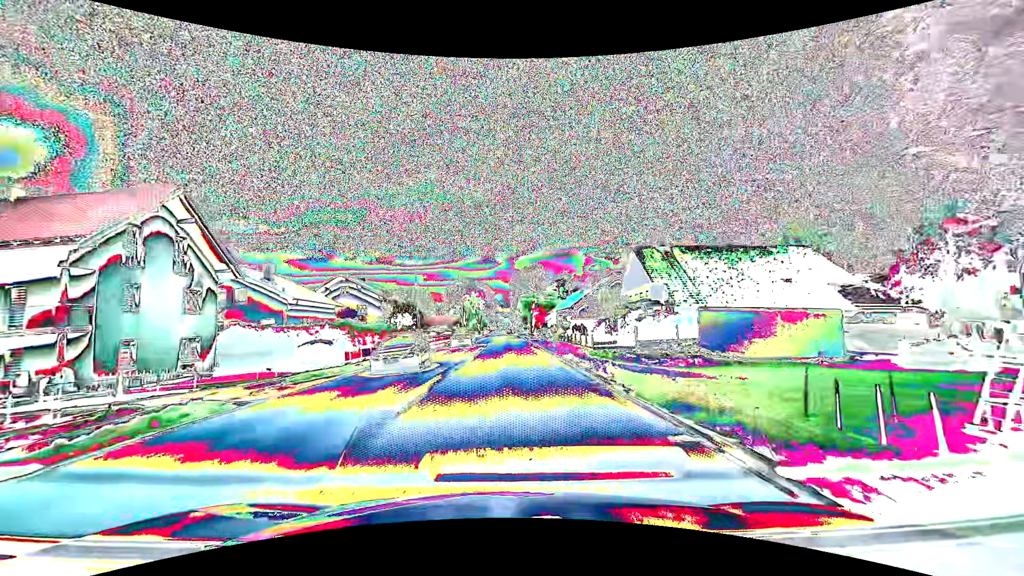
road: primary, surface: asphalt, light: Day
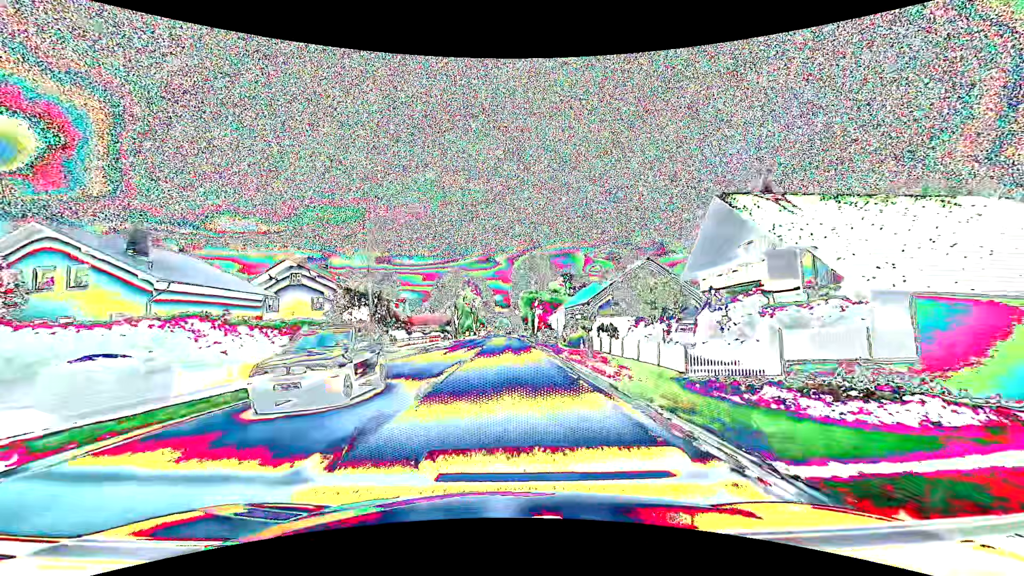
(0.0, +15.9) m; 0°
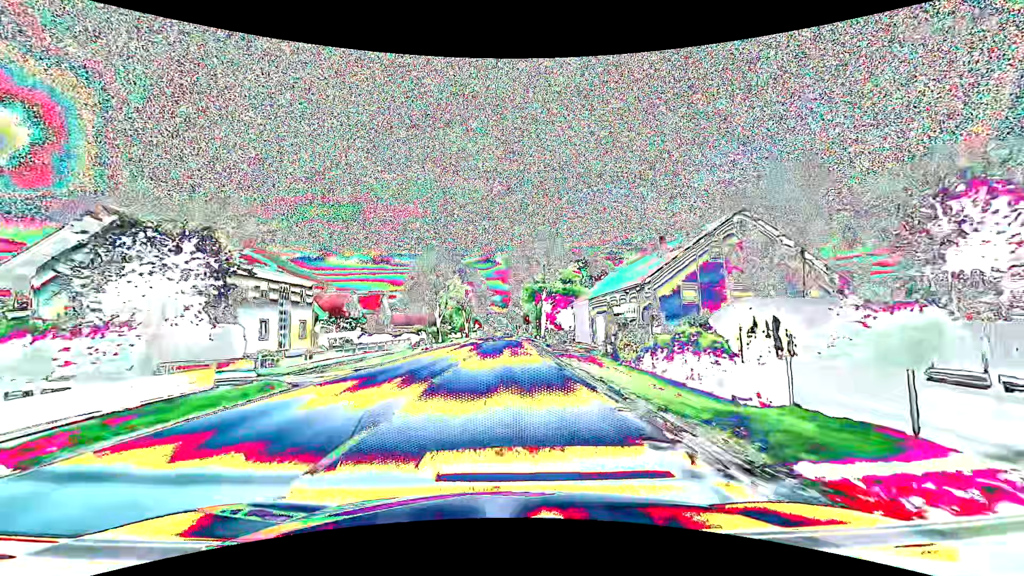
(+0.1, +23.8) m; 0°
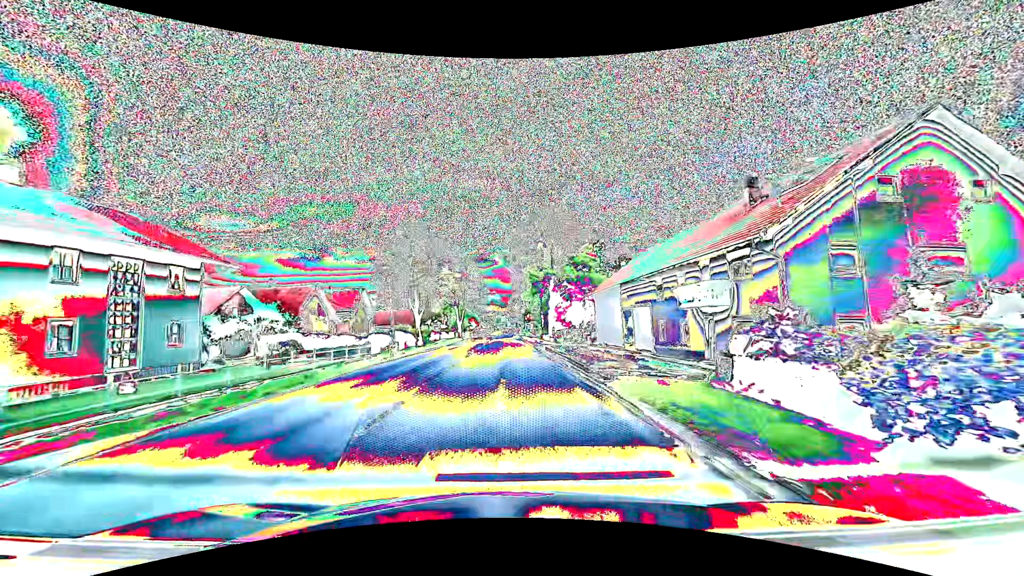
(0.0, +15.9) m; 0°
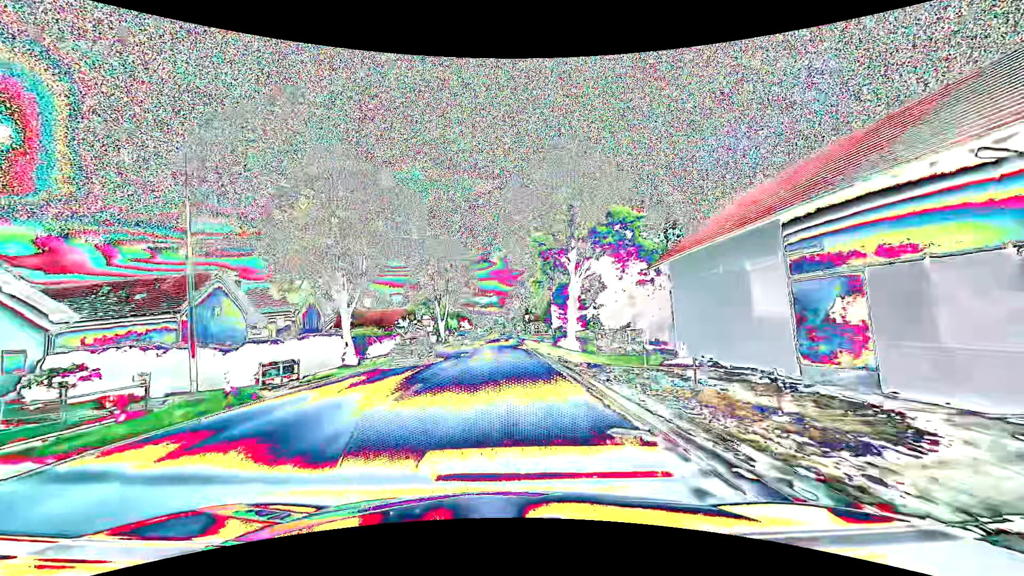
(0.0, +23.9) m; 0°
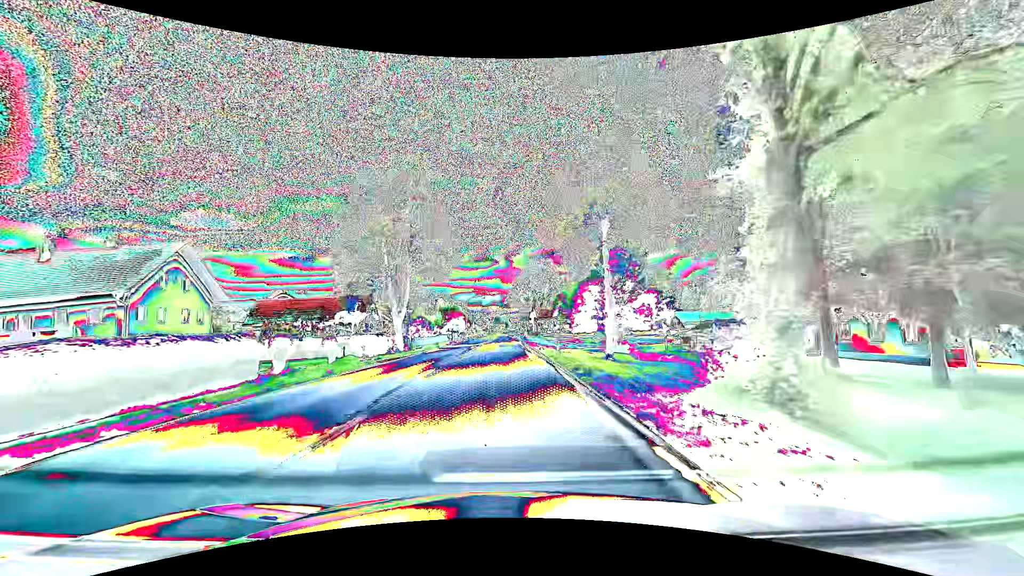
(0.0, +31.8) m; -1°
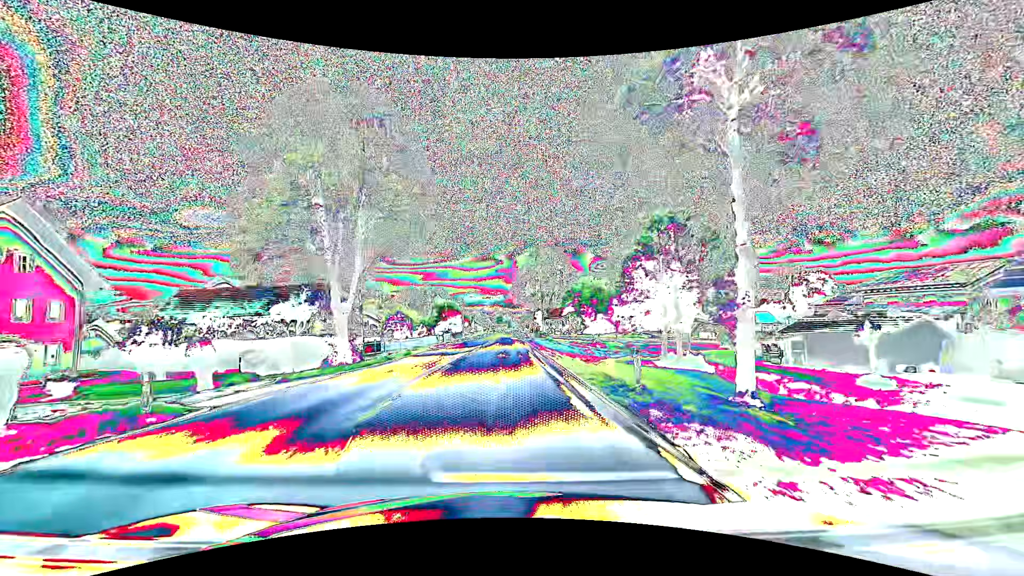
(+0.1, +15.9) m; 0°
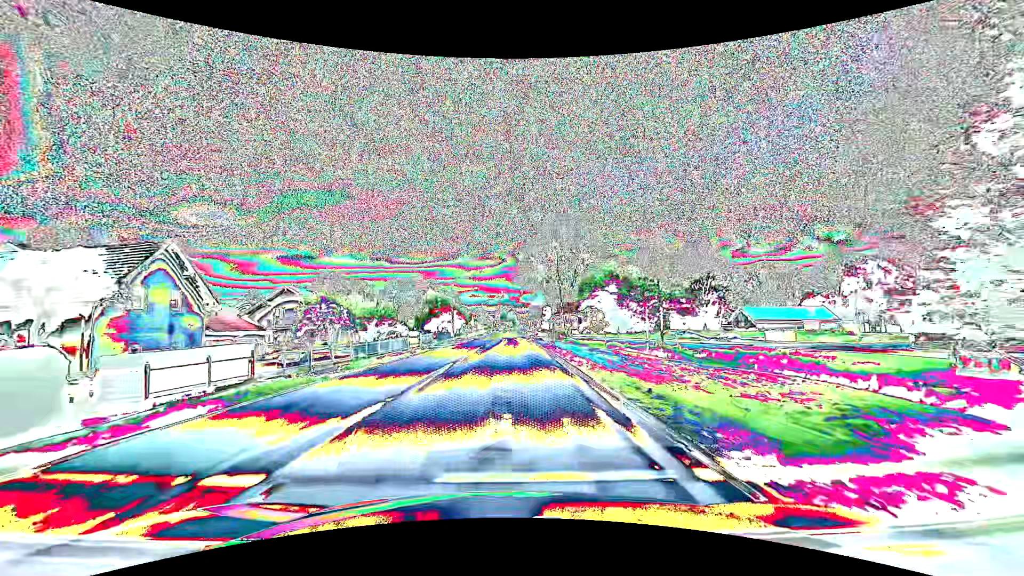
(-0.2, +23.8) m; 0°
(0, +10) (0, +20) (-1, +30) (-1, +40) (-1, +50) (-1, +60) (-1, +70) (-1, +80) (-1, +90) (-1, +100) m
